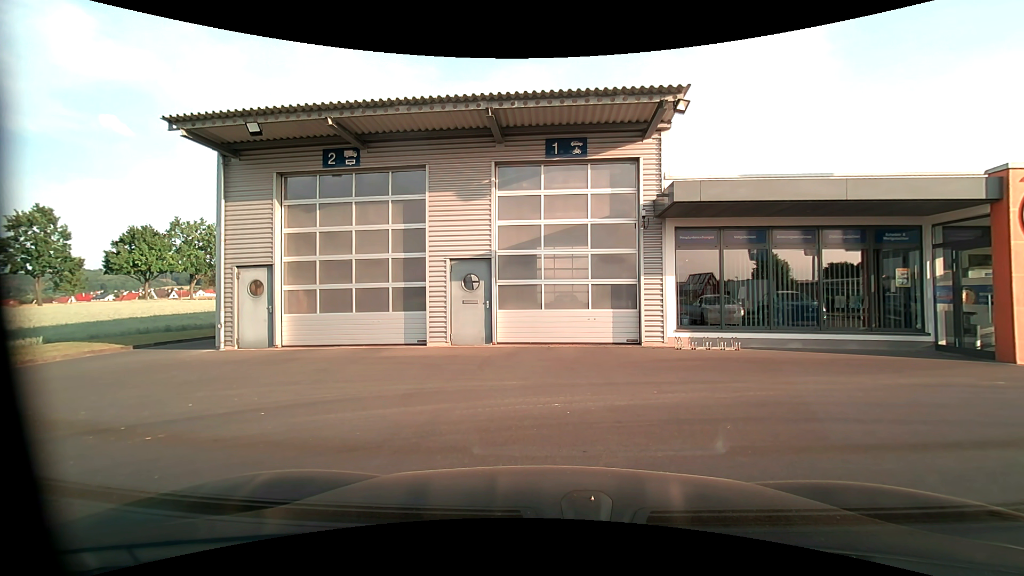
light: Day
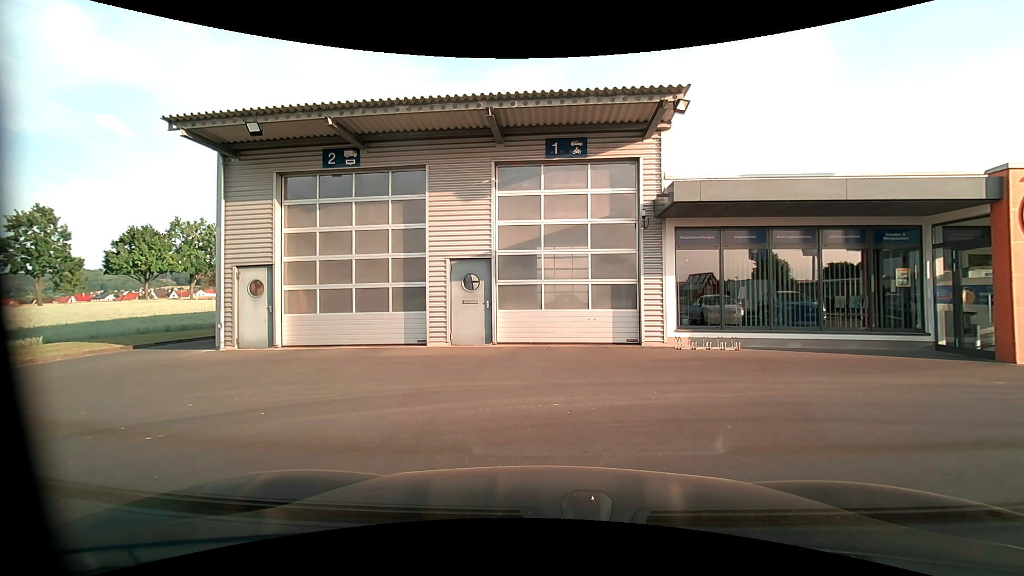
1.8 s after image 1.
(0.0, 0.0) m; 0°
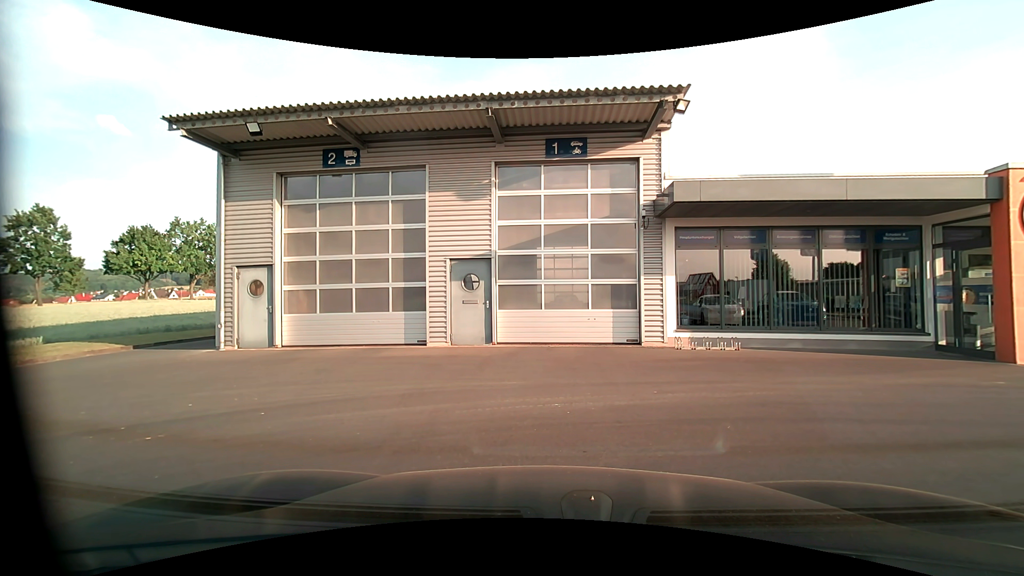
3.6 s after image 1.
(0.0, 0.0) m; 0°
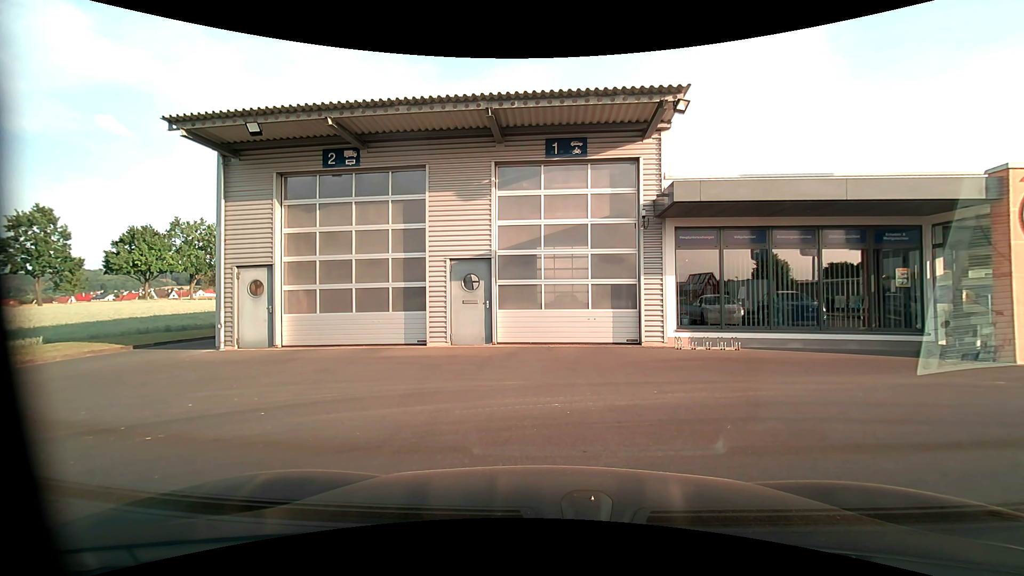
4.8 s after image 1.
(0.0, 0.0) m; 0°
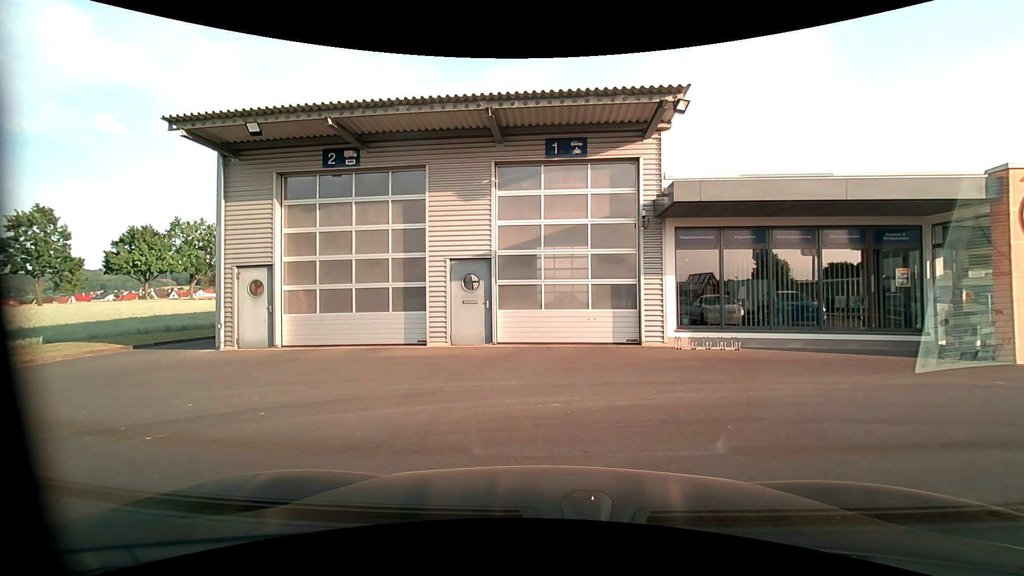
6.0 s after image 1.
(0.0, 0.0) m; 0°
